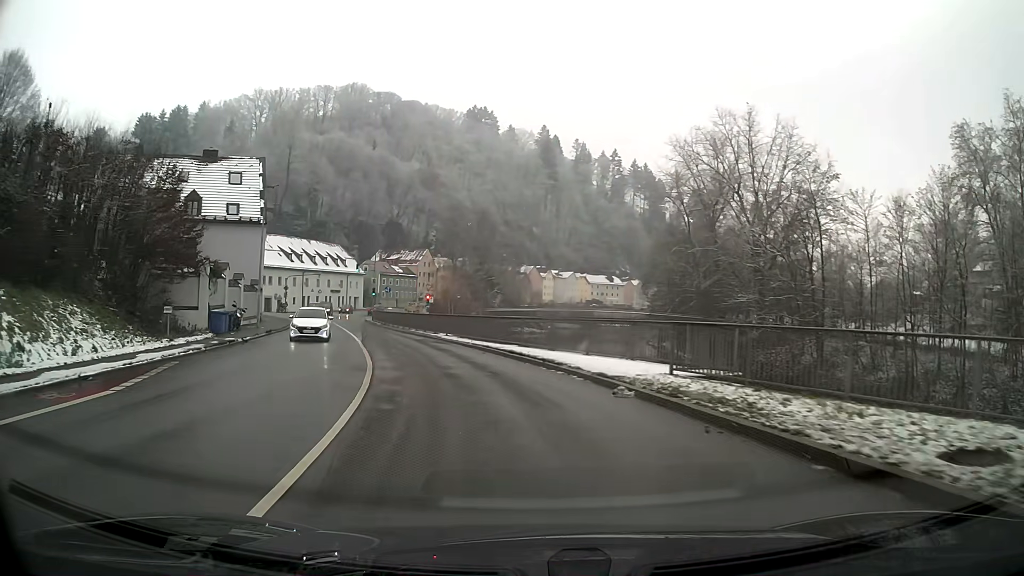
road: primary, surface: asphalt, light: Day
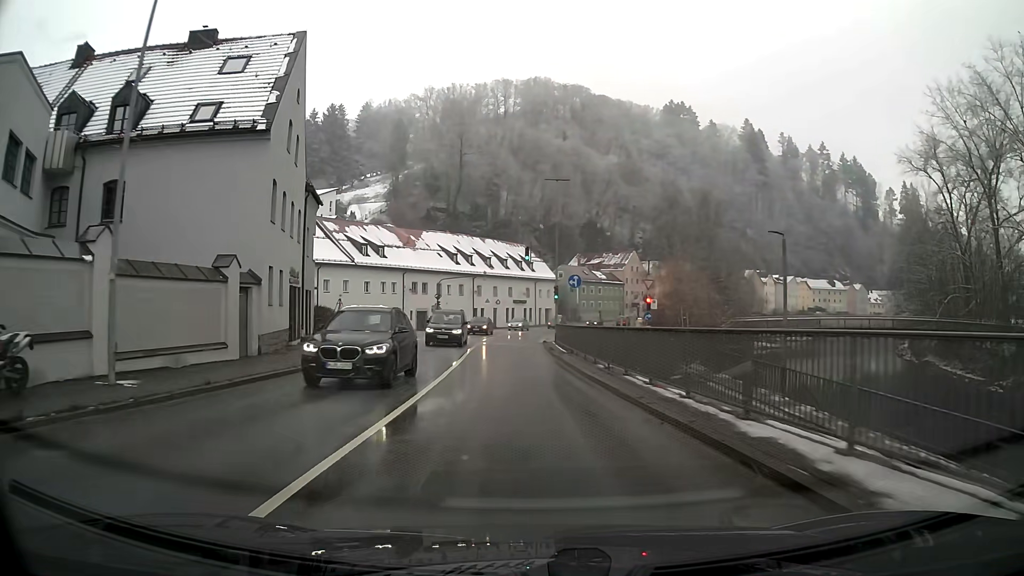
(-4.7, +28.6) m; -16°
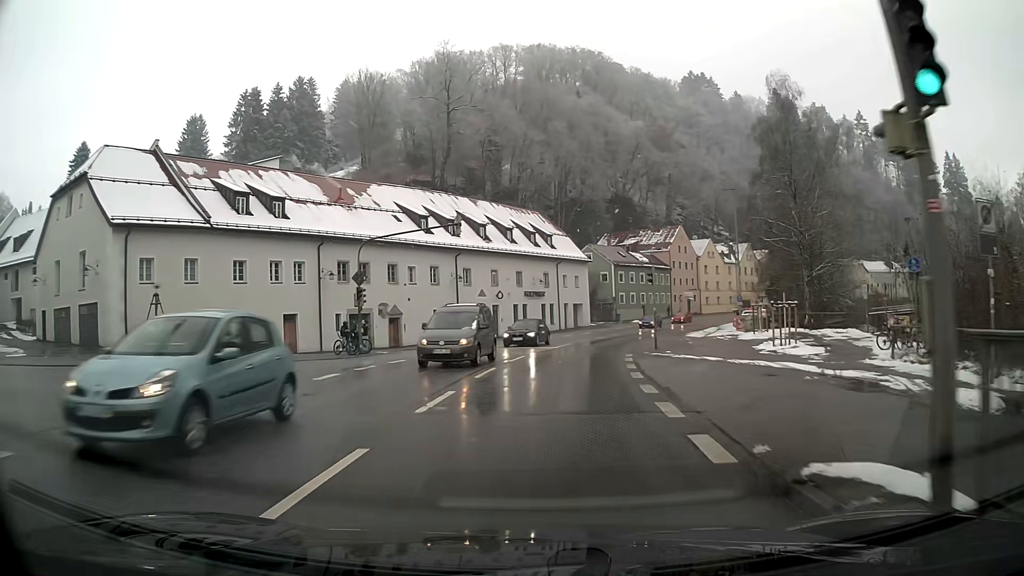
(-0.8, +37.6) m; 0°
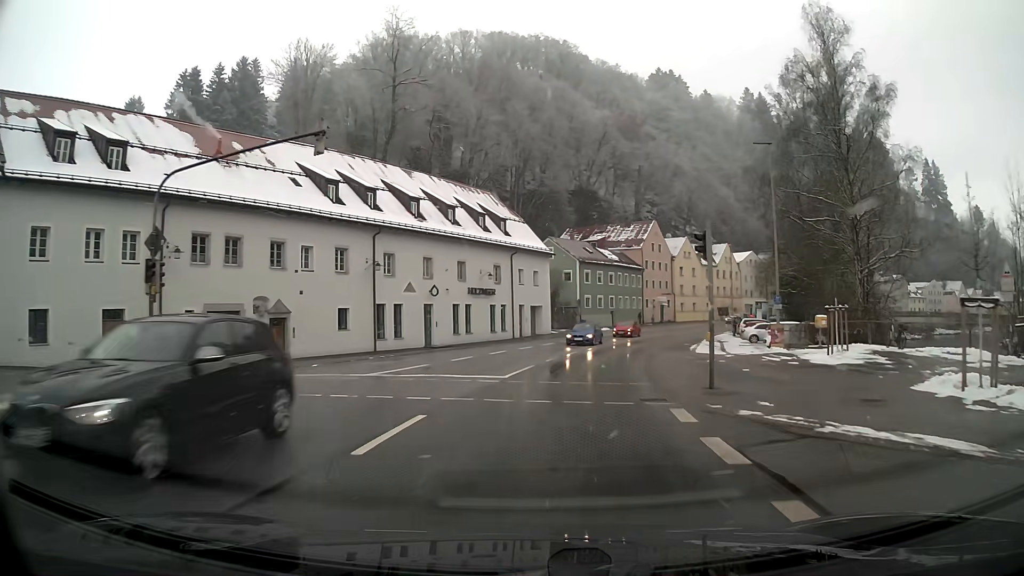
(+0.6, +15.1) m; +4°
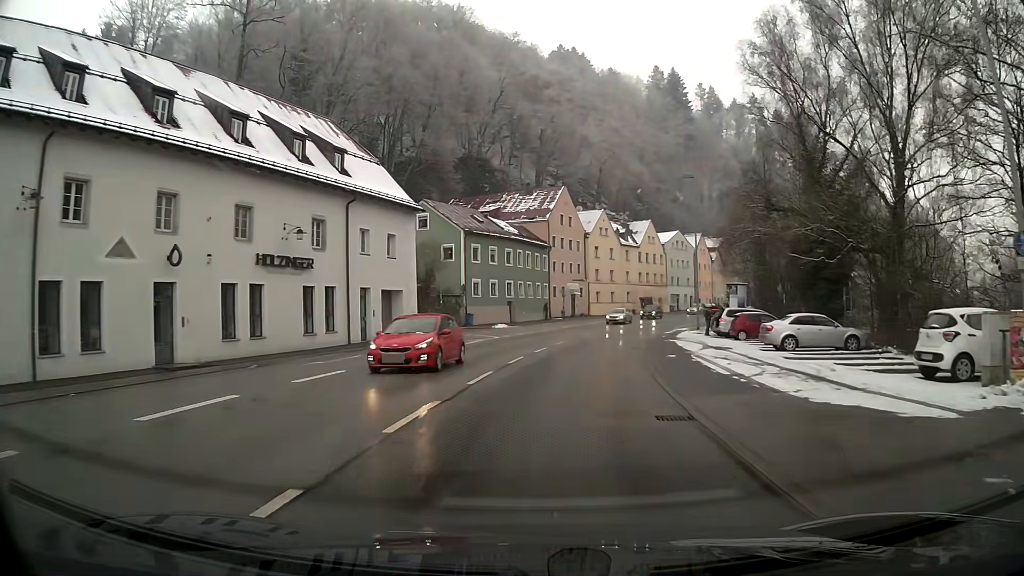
(+1.9, +23.1) m; +9°
